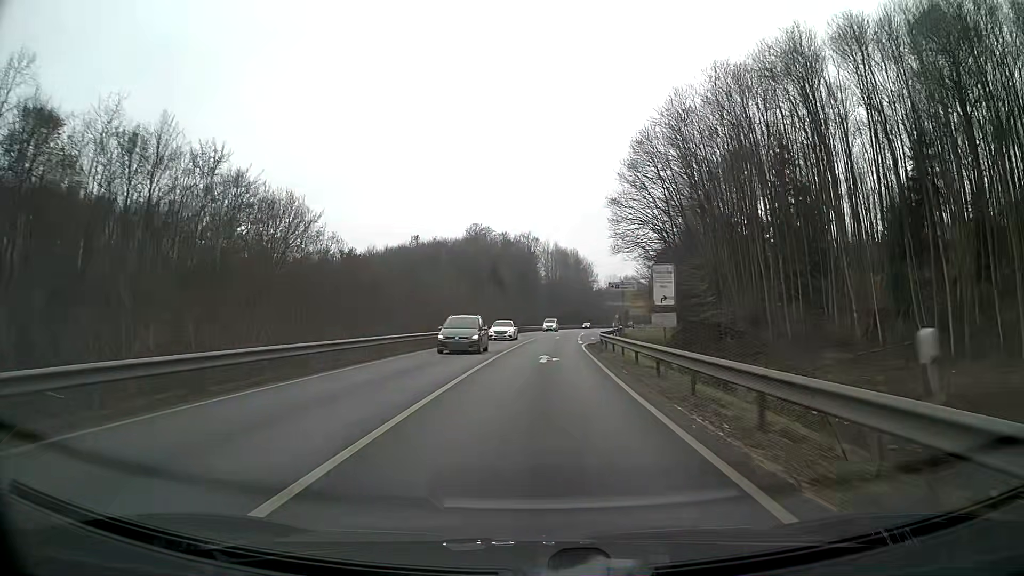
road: primary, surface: asphalt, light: Day
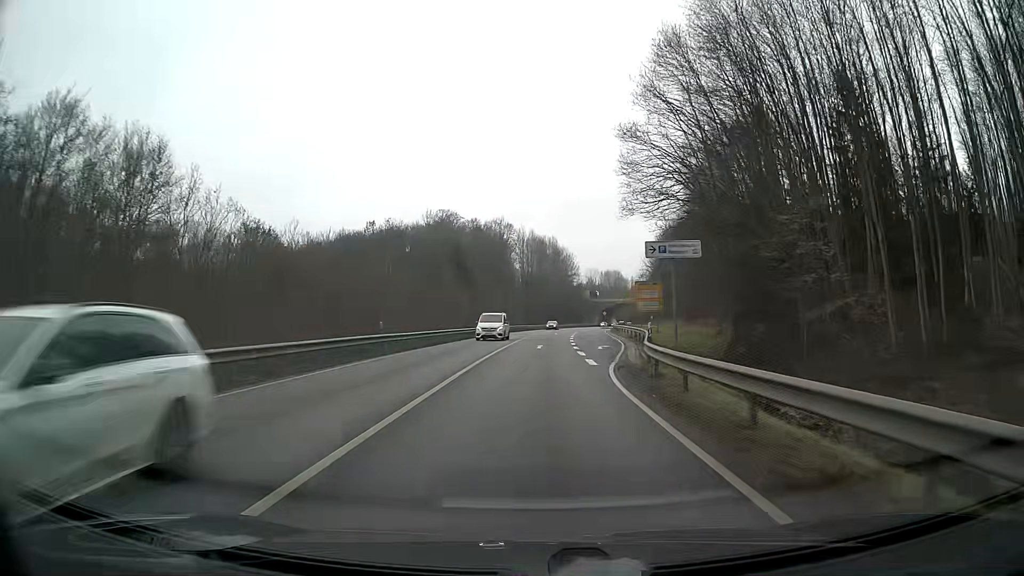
(+0.5, +24.3) m; +3°
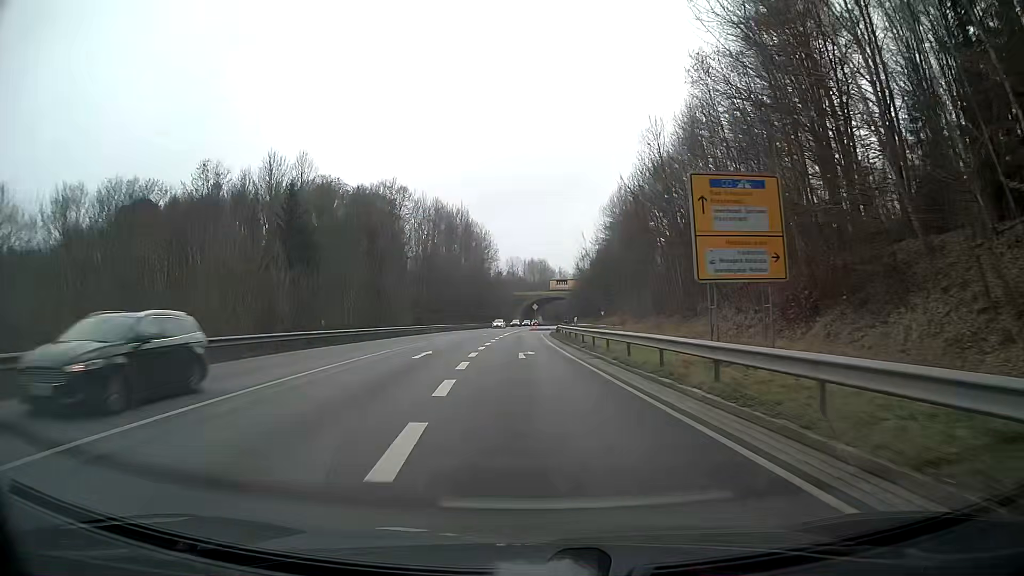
(+2.9, +45.0) m; +5°
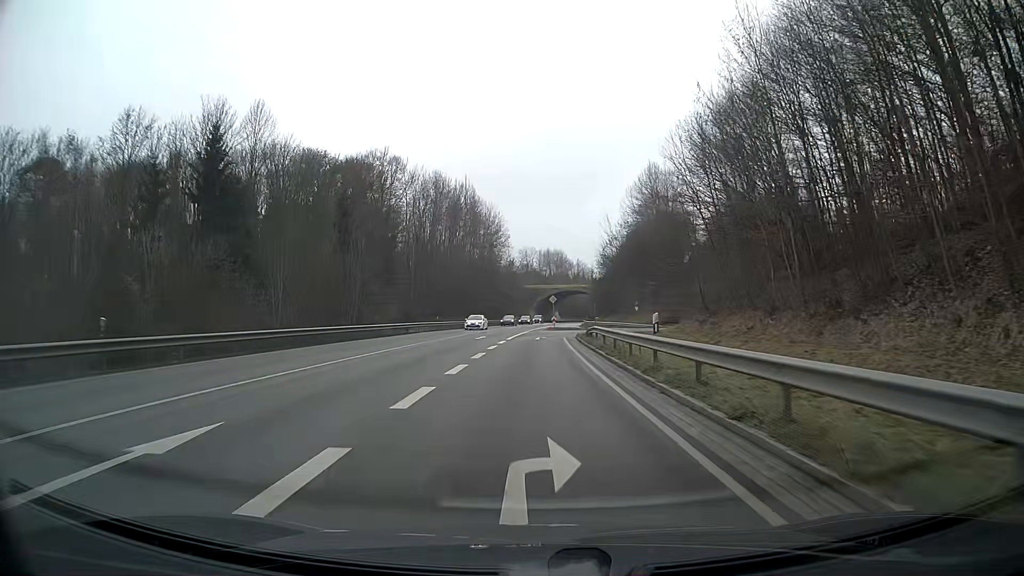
(-0.2, +19.8) m; -1°
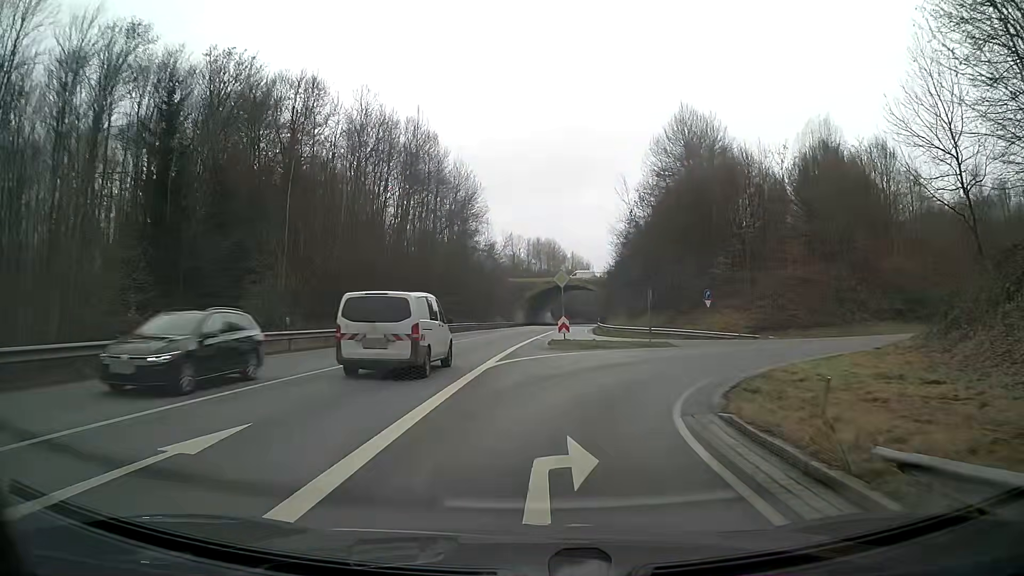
(+0.3, +35.9) m; +2°
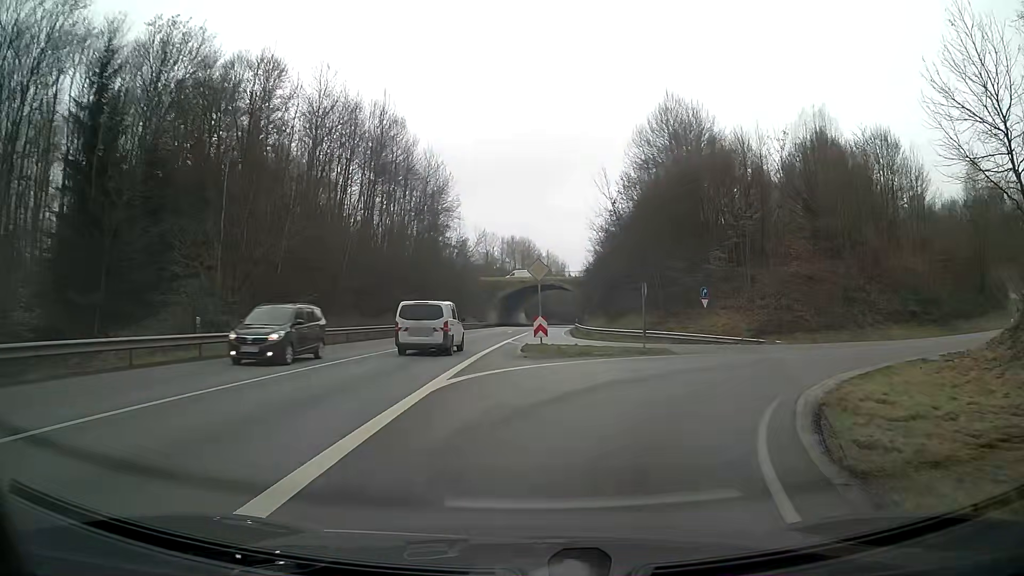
(+0.2, +5.4) m; +6°
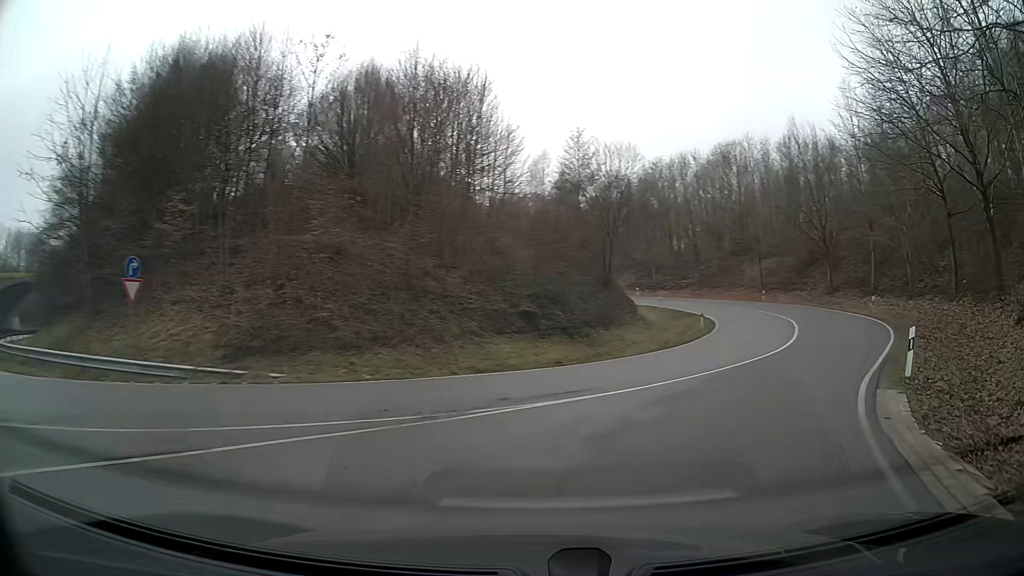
(+6.8, +18.8) m; +45°
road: primary_link
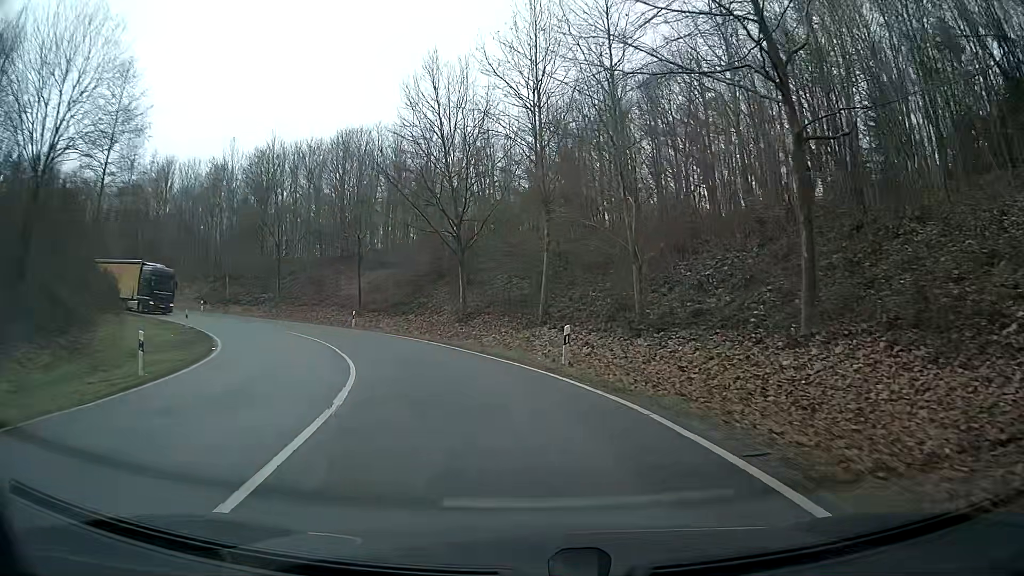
(+7.4, +22.0) m; +21°
